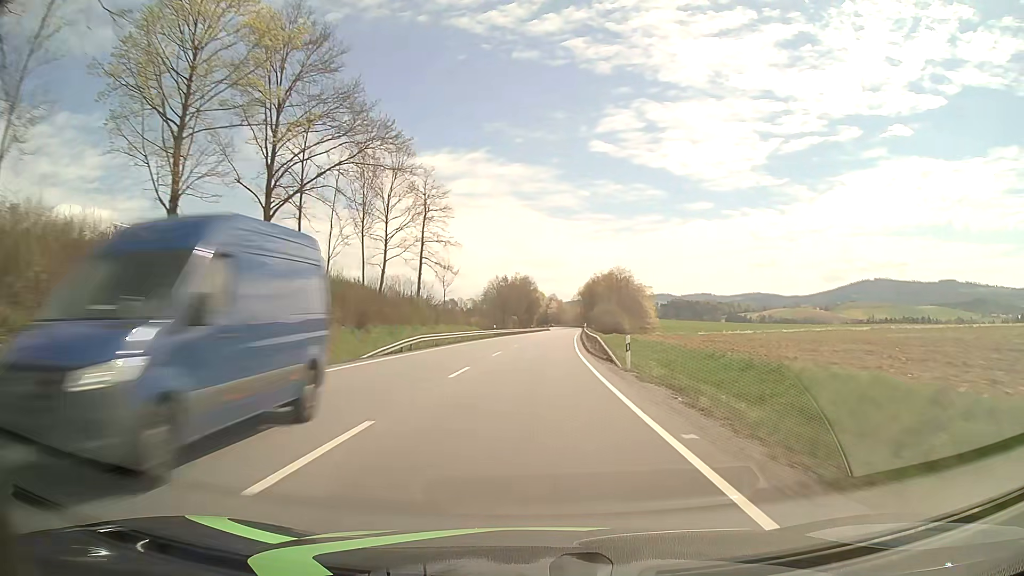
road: primary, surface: asphalt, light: Day
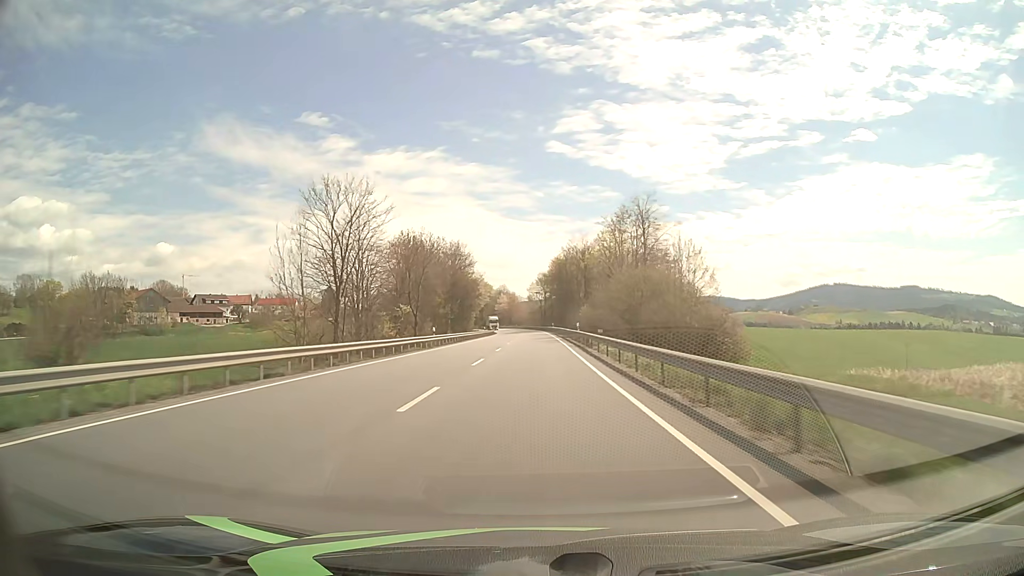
(+3.3, +79.0) m; +4°
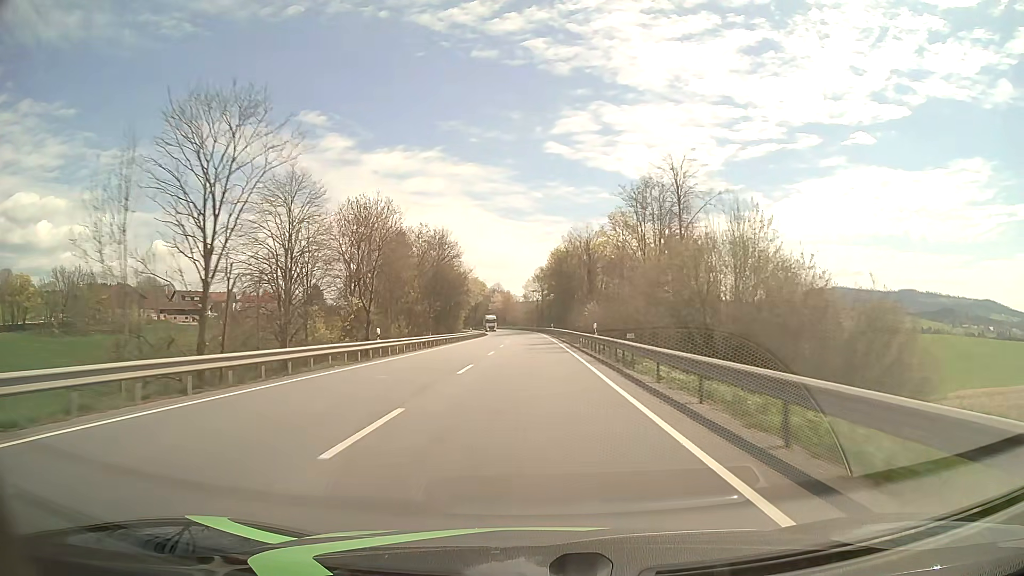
(0.0, +15.8) m; 0°
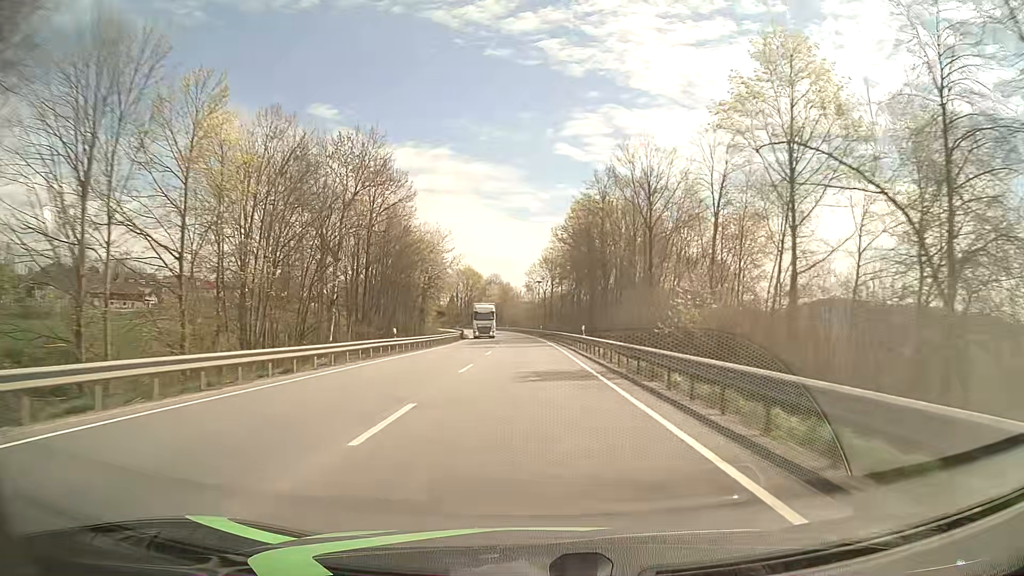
(-0.1, +47.4) m; 0°
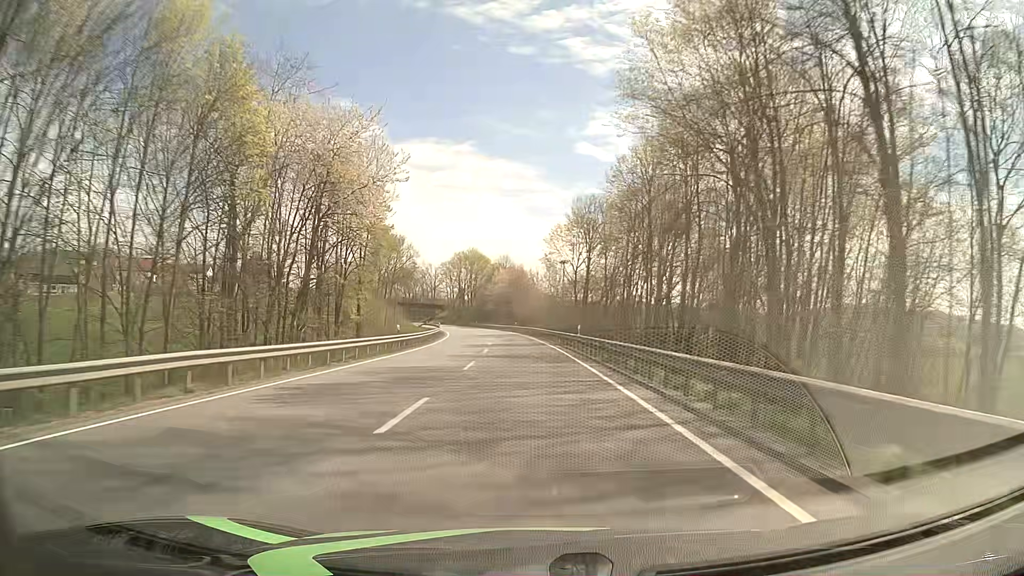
(-0.5, +47.4) m; -1°
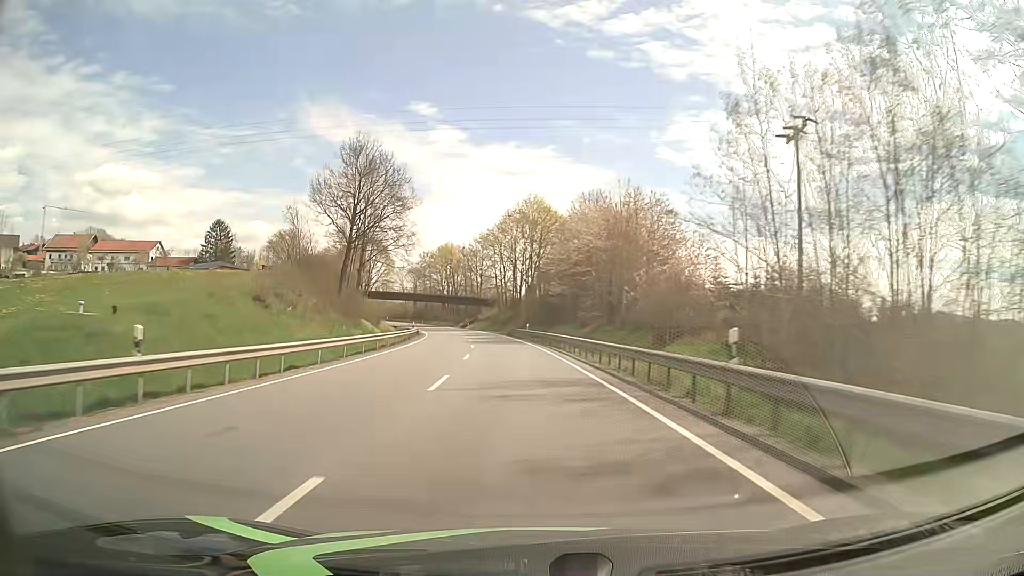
(-3.8, +78.8) m; -6°
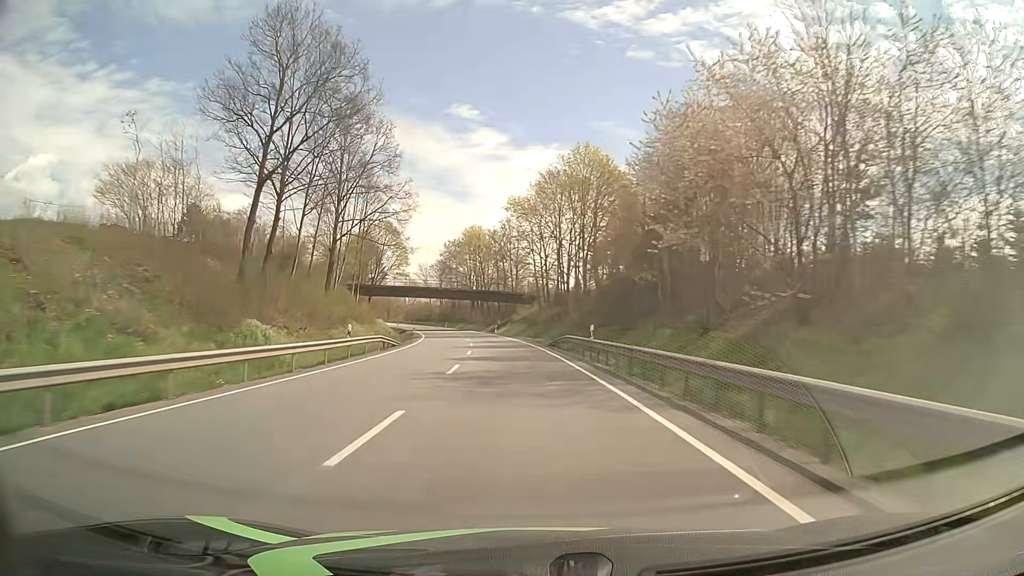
(-1.1, +31.5) m; -4°
(0, +10) (0, +20) (-1, +30) (-2, +40) (-3, +50) (-4, +60) (-5, +70) (-7, +80) (-9, +89) (-11, +99) m
